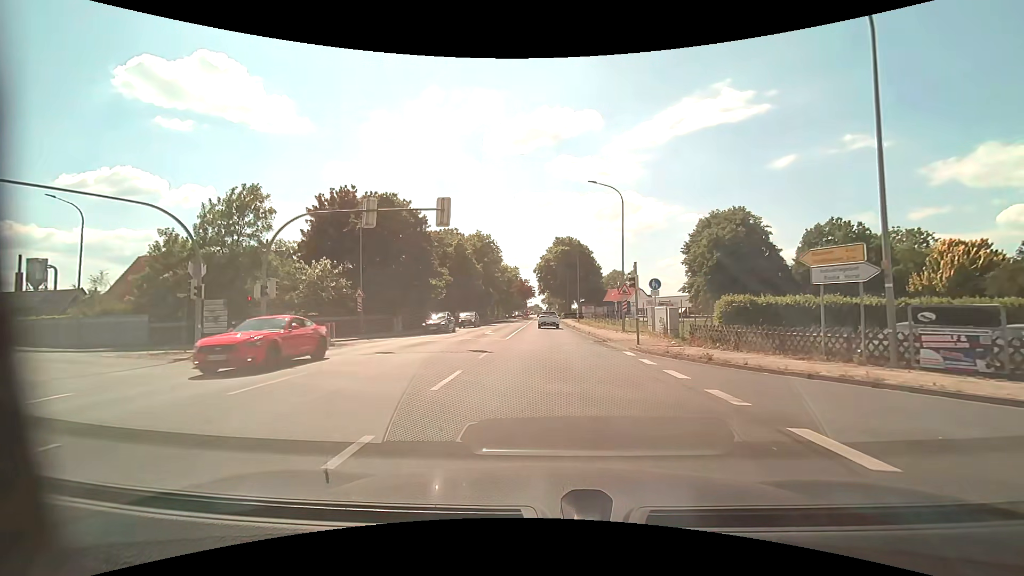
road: tertiary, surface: asphalt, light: Day
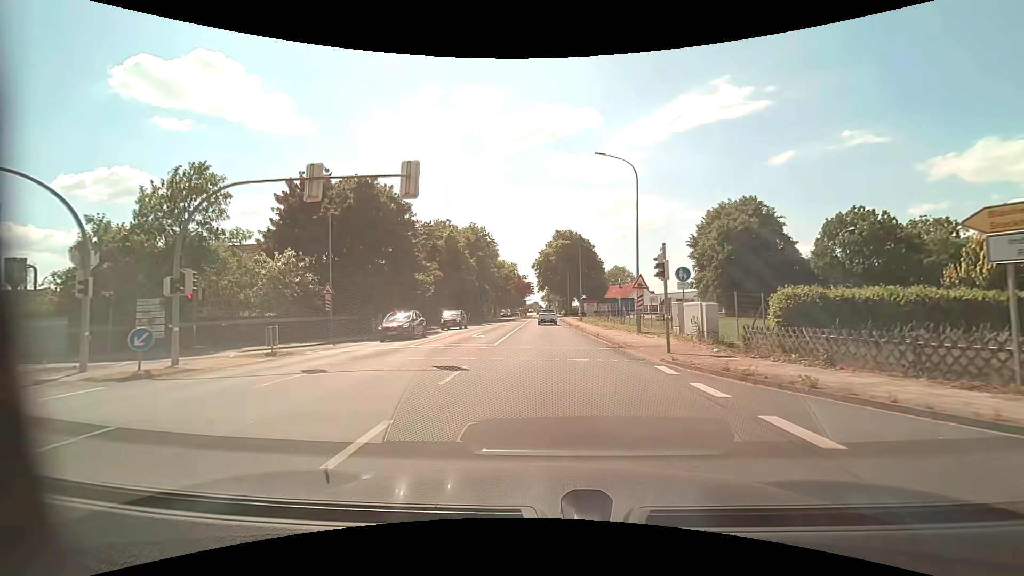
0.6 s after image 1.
(0.0, +5.4) m; 0°
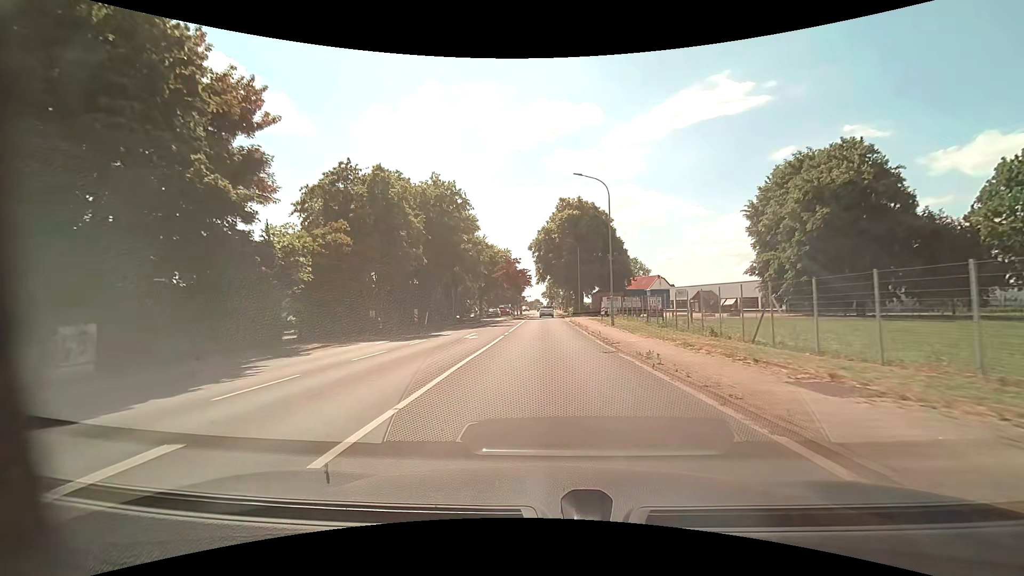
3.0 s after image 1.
(-0.1, +25.4) m; 0°
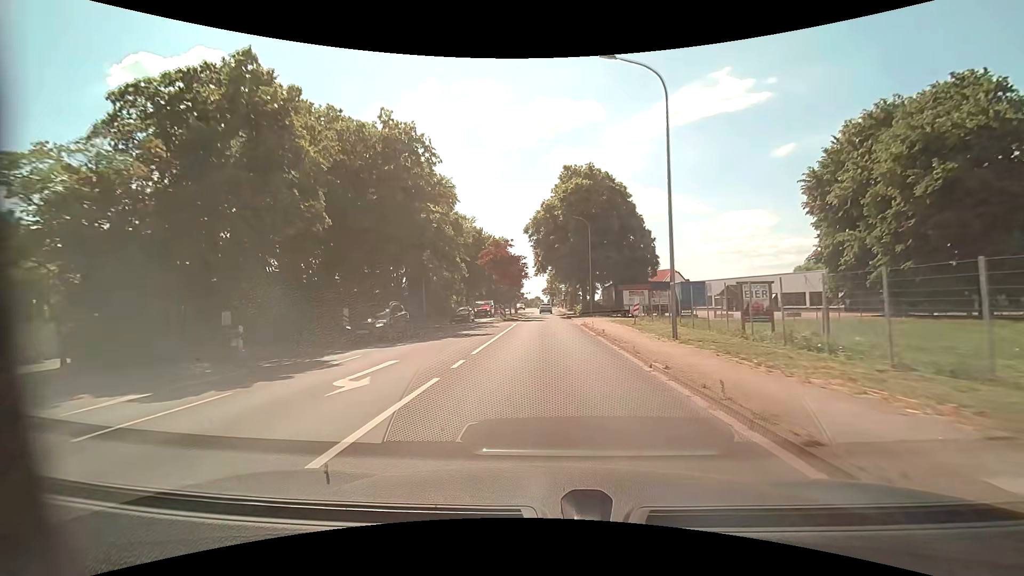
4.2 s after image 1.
(0.0, +14.7) m; 0°
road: unclassified
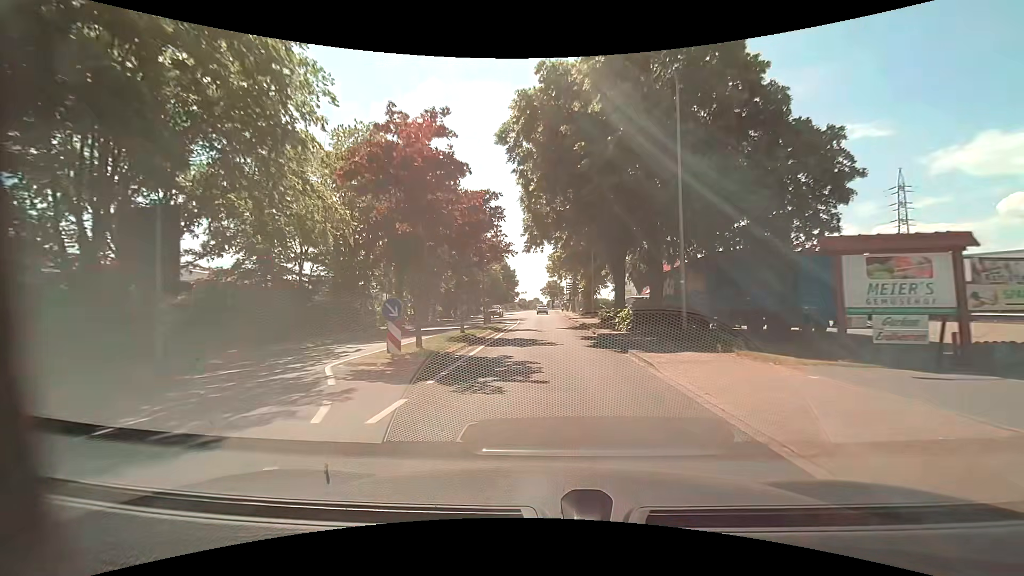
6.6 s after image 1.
(0.0, +31.1) m; 0°
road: tertiary
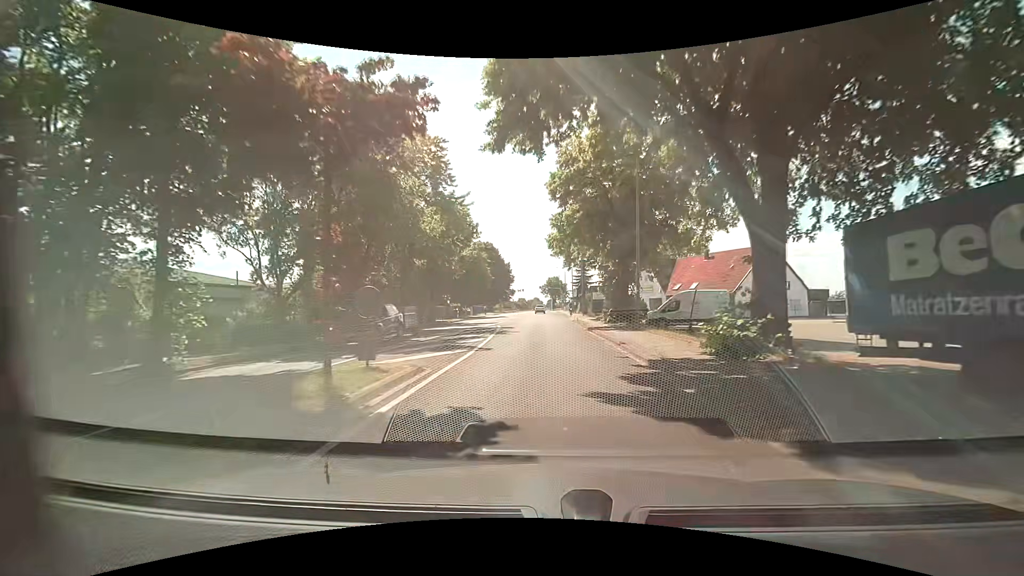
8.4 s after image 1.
(-0.1, +22.3) m; 0°
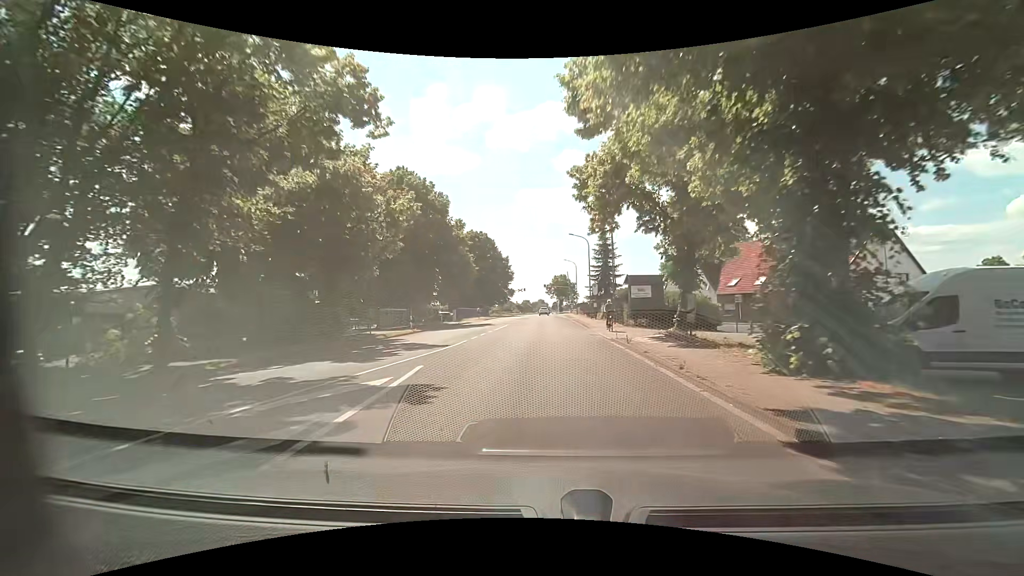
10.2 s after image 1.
(-0.1, +22.4) m; -1°
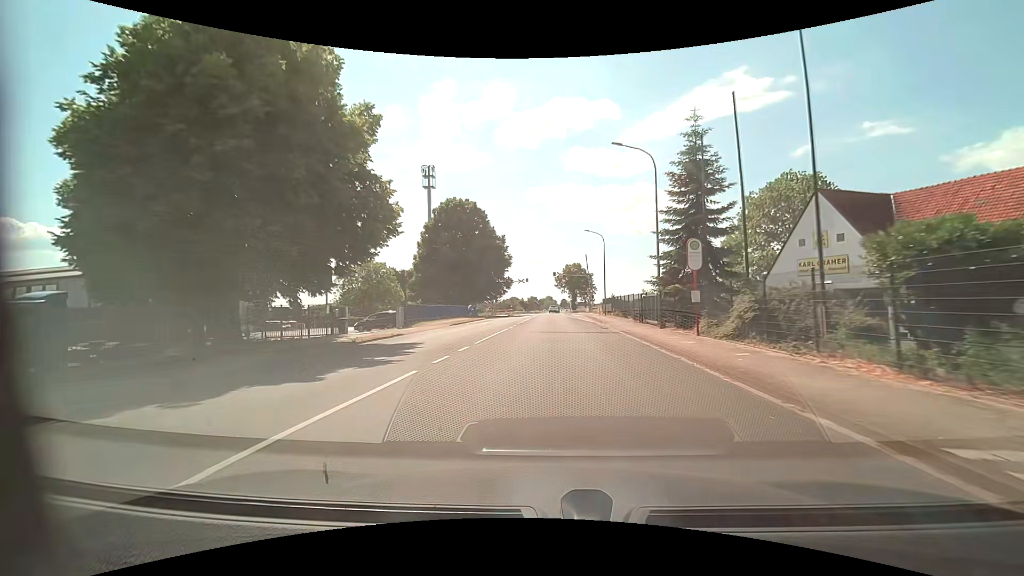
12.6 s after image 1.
(-0.1, +30.4) m; -1°
(0, +10) (0, +20) (0, +30) (0, +40) (0, +50) (0, +60) (+1, +70) (+1, +80) (+1, +90) (+2, +100) m
